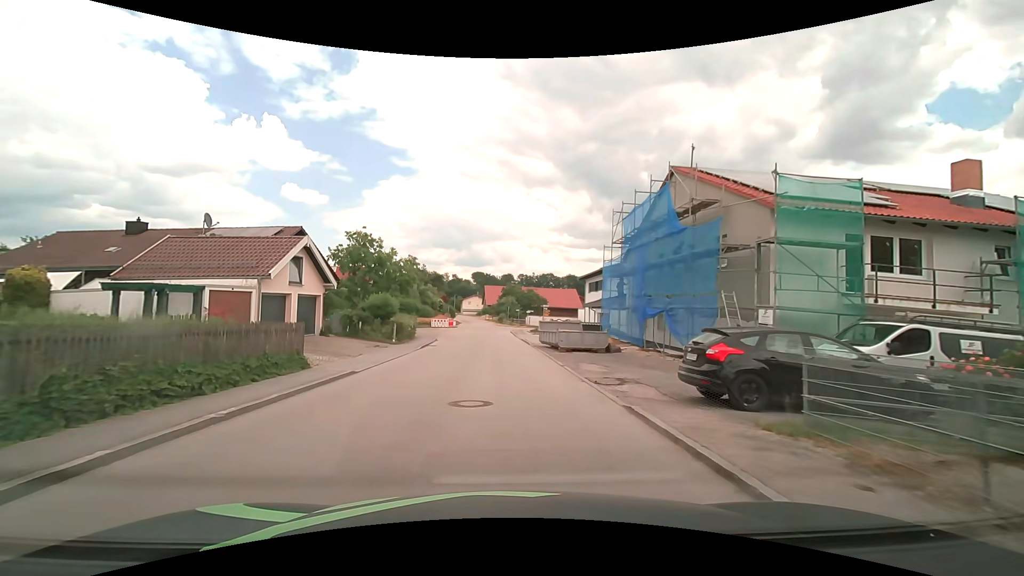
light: Day
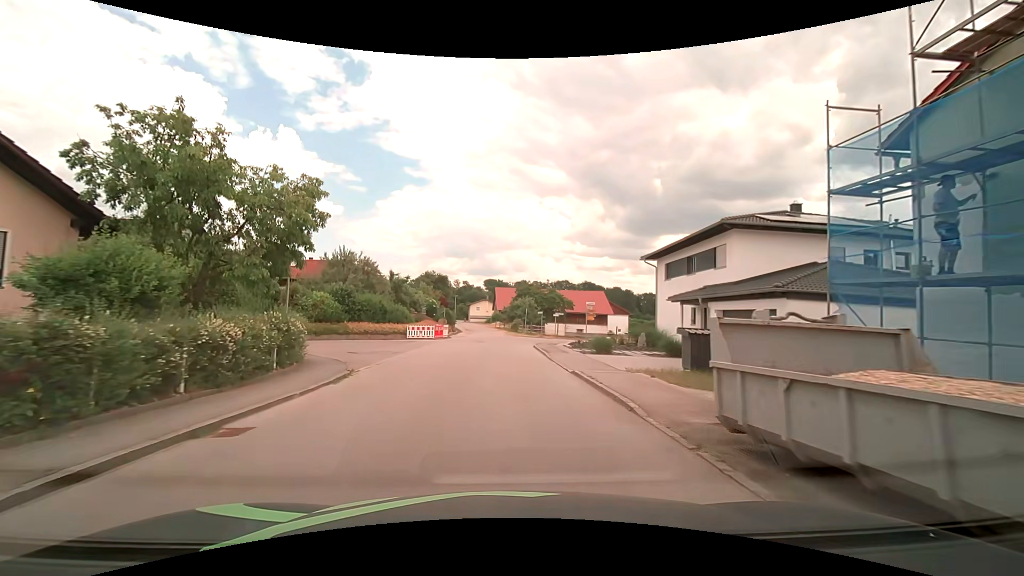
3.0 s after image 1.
(-0.3, +22.5) m; -1°
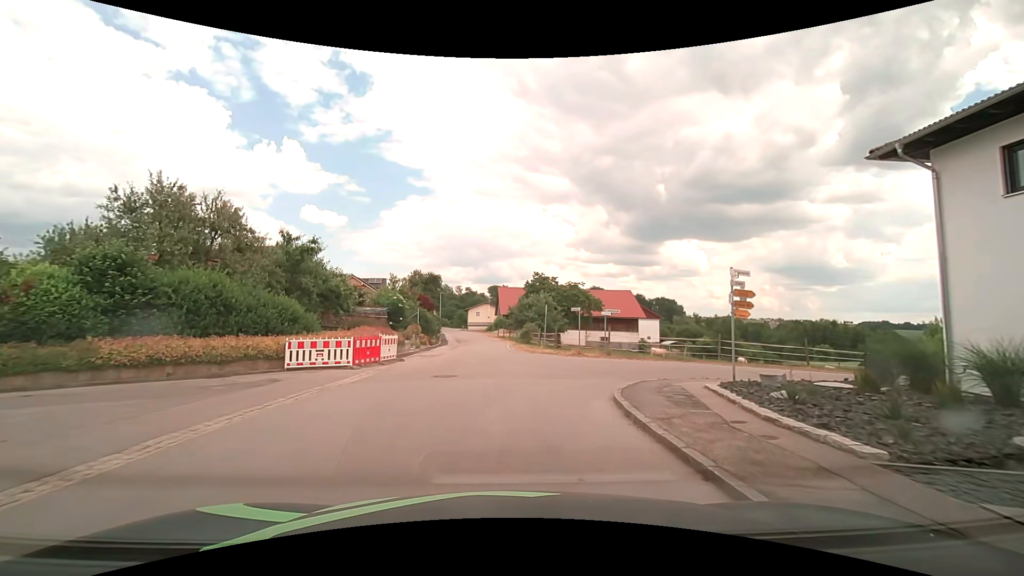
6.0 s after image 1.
(-0.1, +22.2) m; -1°
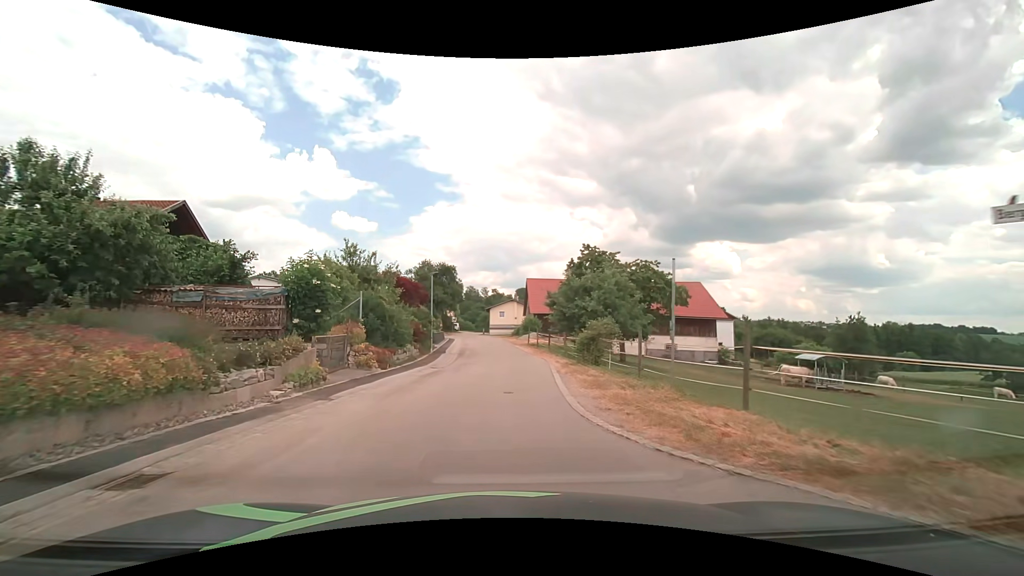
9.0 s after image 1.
(-0.4, +22.1) m; -3°
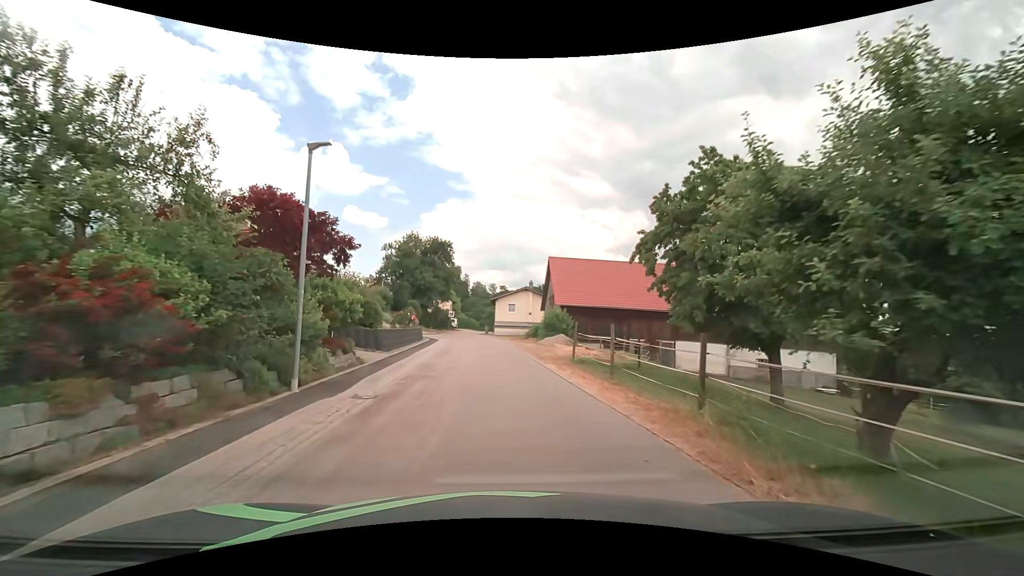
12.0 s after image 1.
(-0.4, +22.2) m; -1°
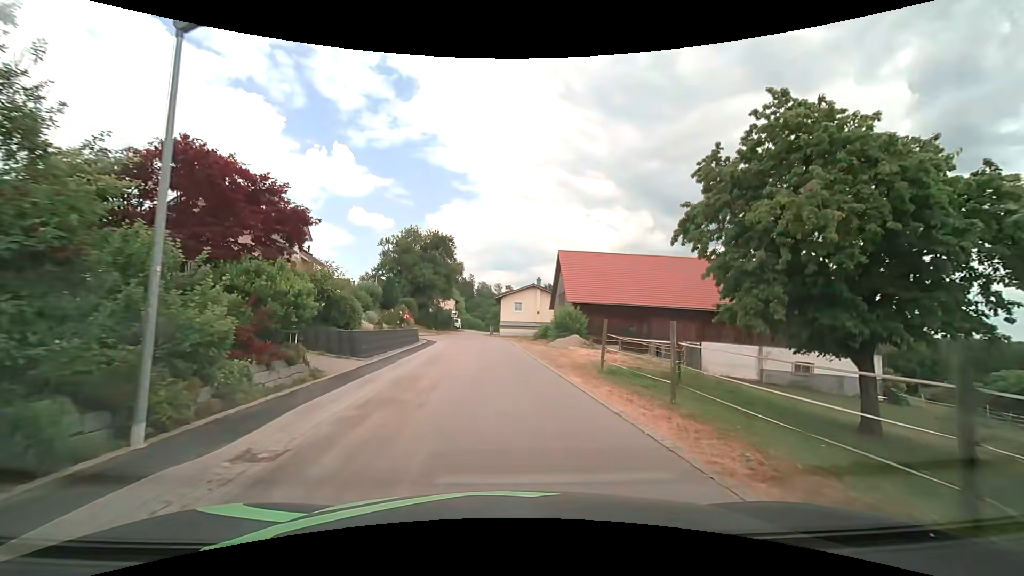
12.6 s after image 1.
(0.0, +4.5) m; 0°
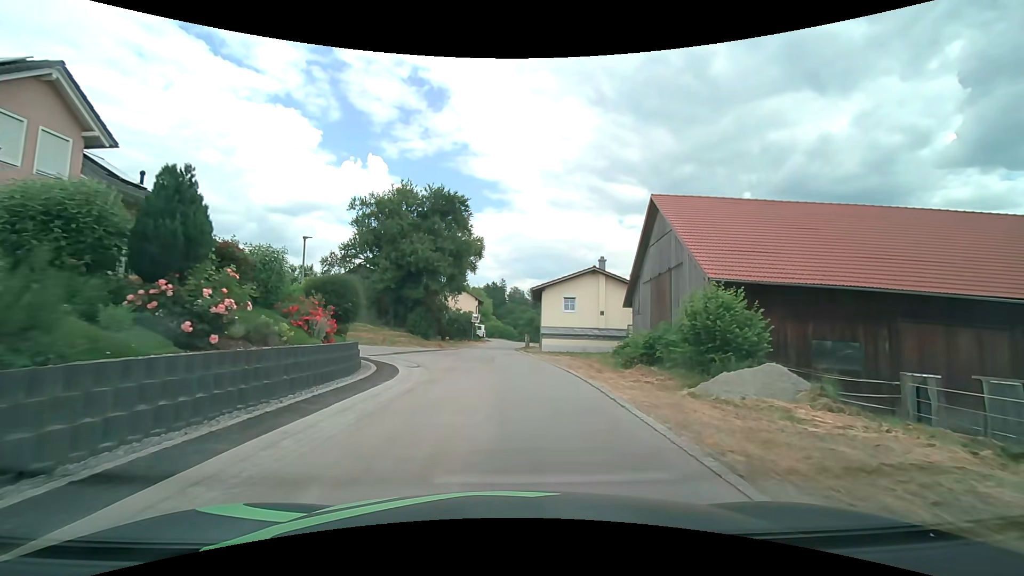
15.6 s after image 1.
(-0.7, +22.1) m; -4°
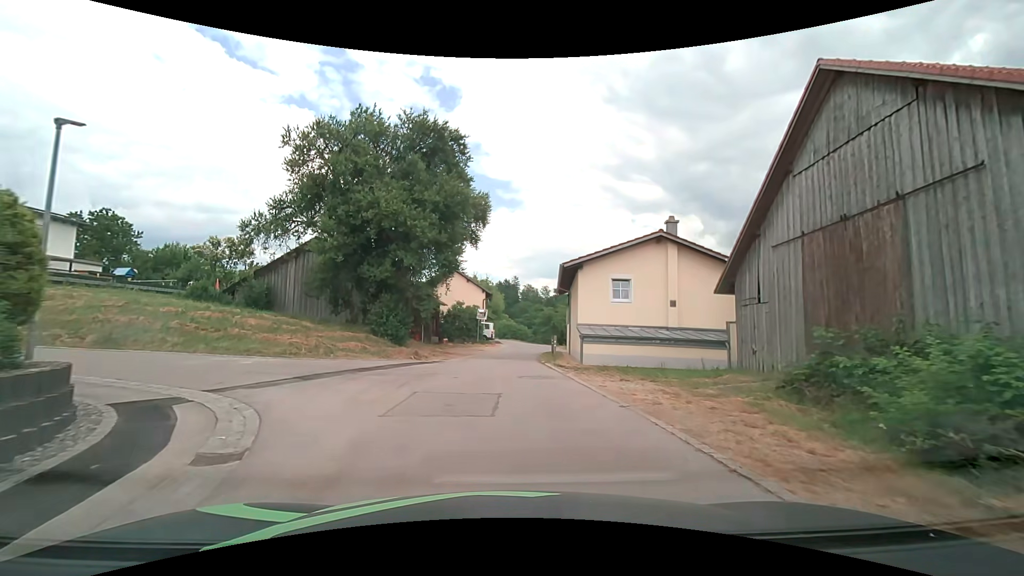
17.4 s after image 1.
(-0.1, +13.2) m; -2°
